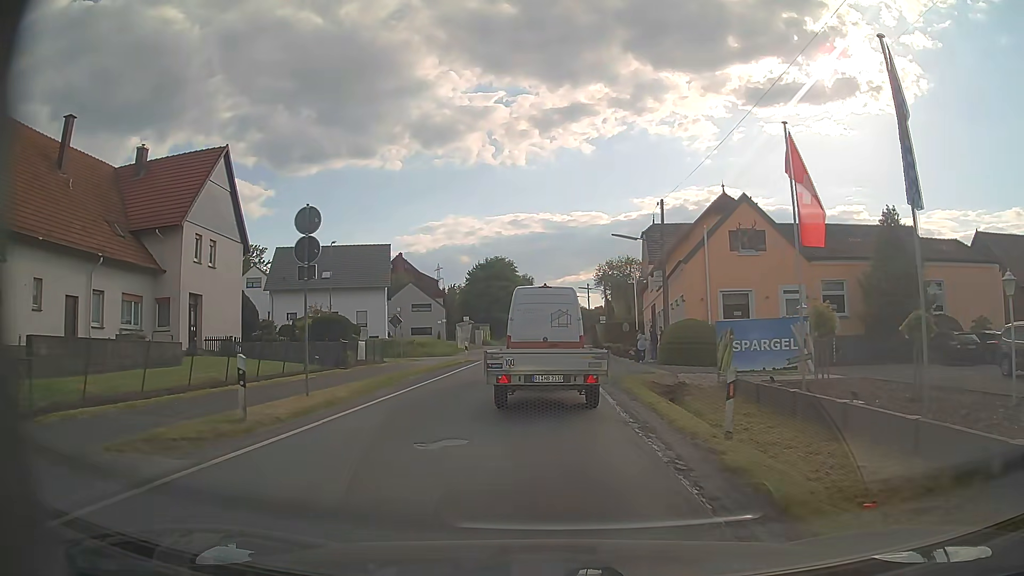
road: secondary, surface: asphalt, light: Day
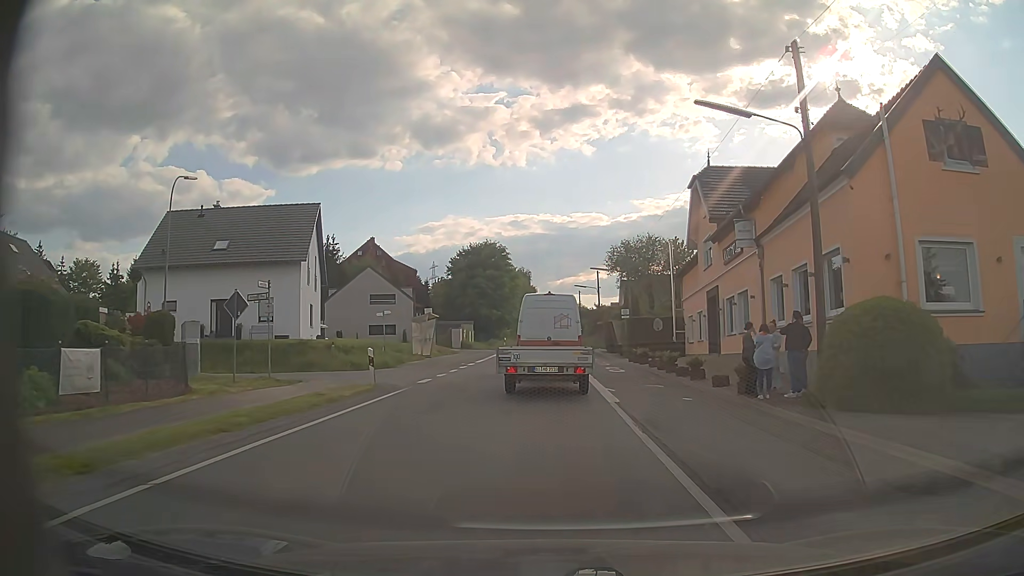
(+0.1, +20.1) m; 0°
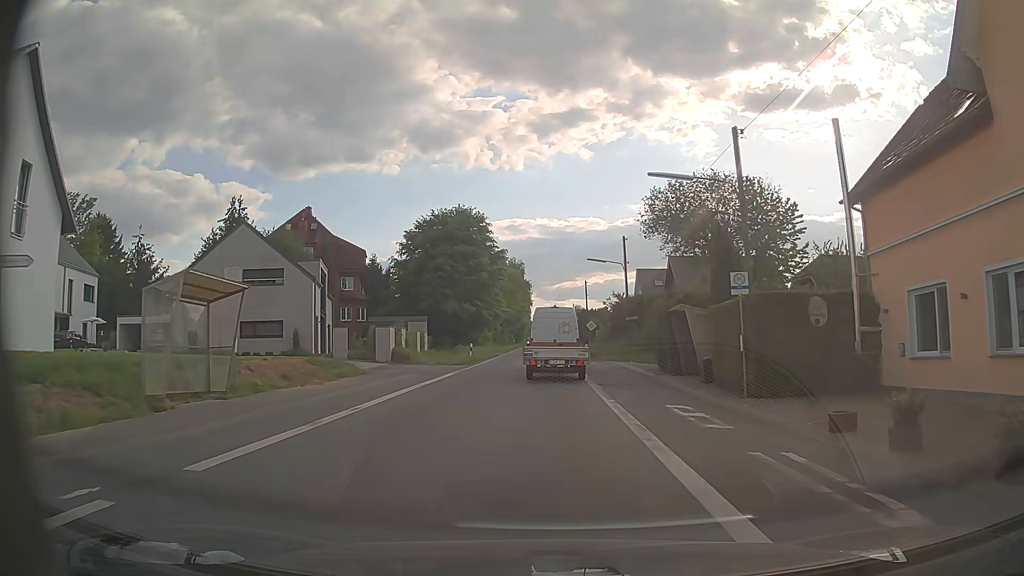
(+0.1, +28.6) m; 0°
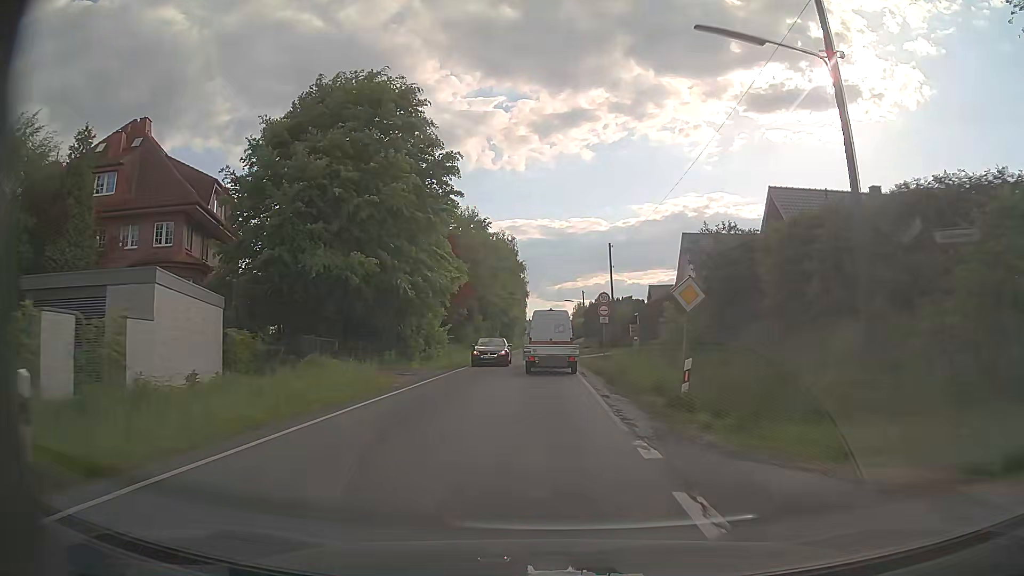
(+0.3, +36.0) m; 0°
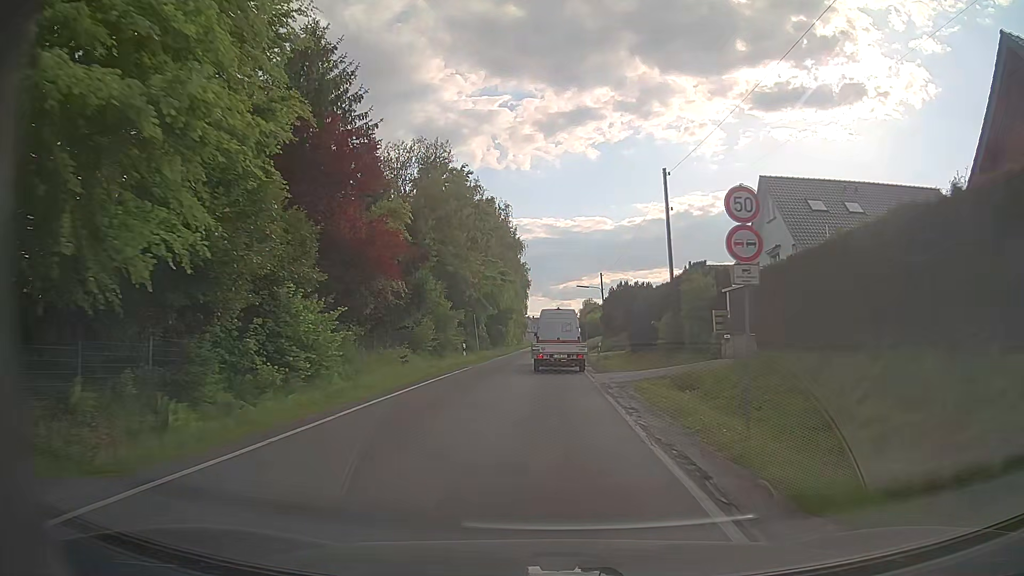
(-0.1, +24.4) m; 0°
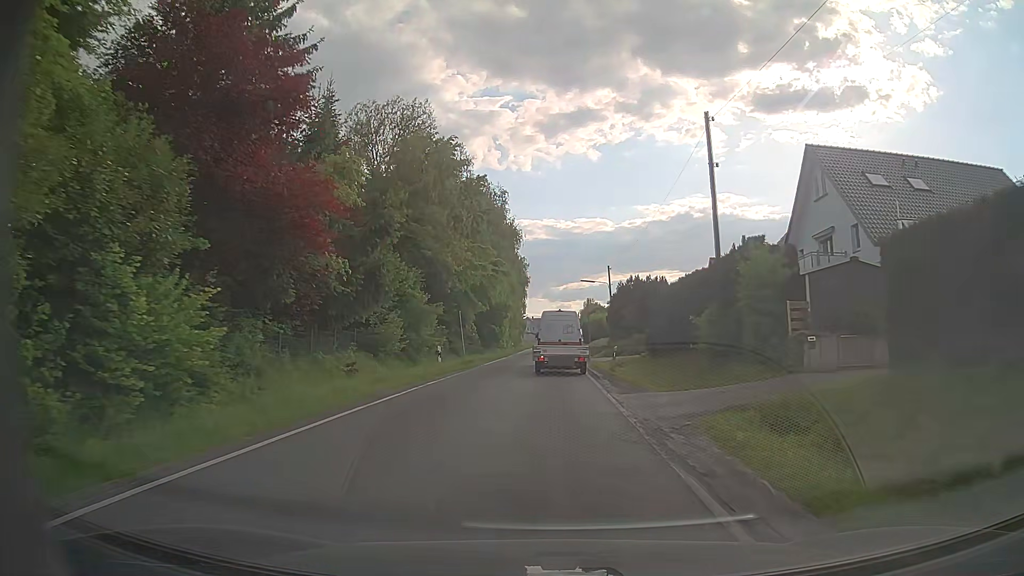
(0.0, +8.4) m; 0°
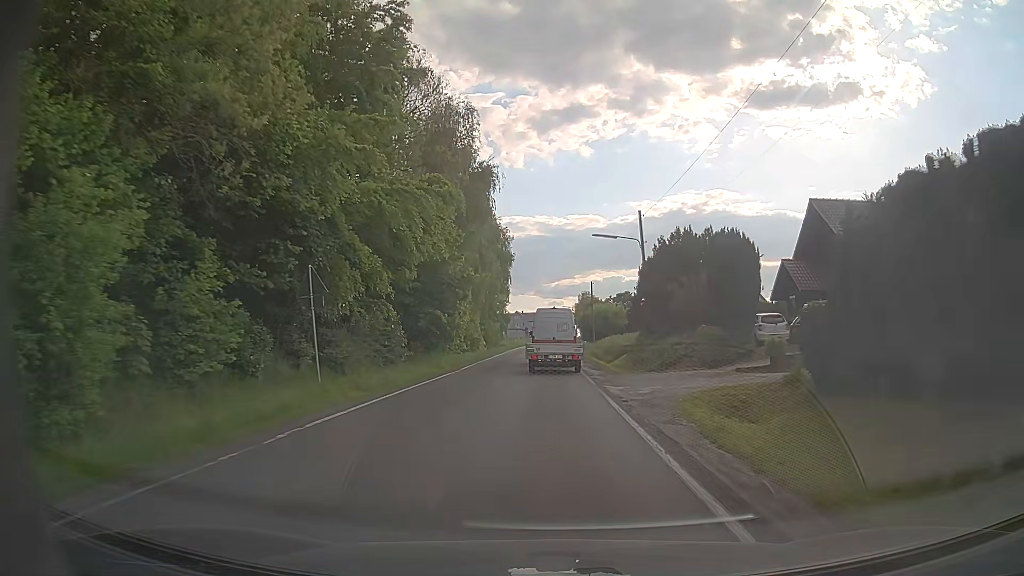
(+0.2, +25.7) m; +1°
